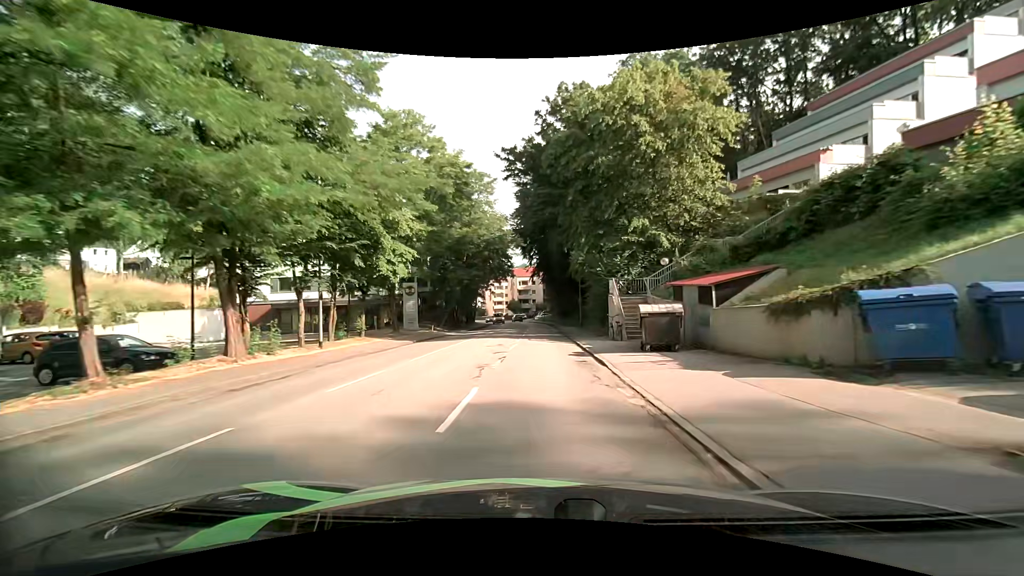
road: tertiary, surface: asphalt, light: Day
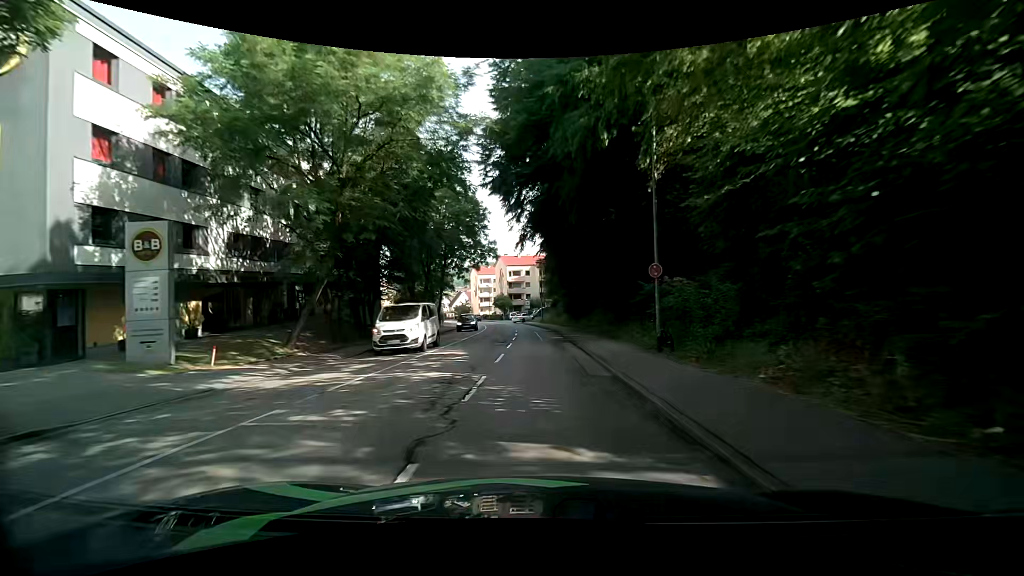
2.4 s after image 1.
(0.0, +29.8) m; 0°
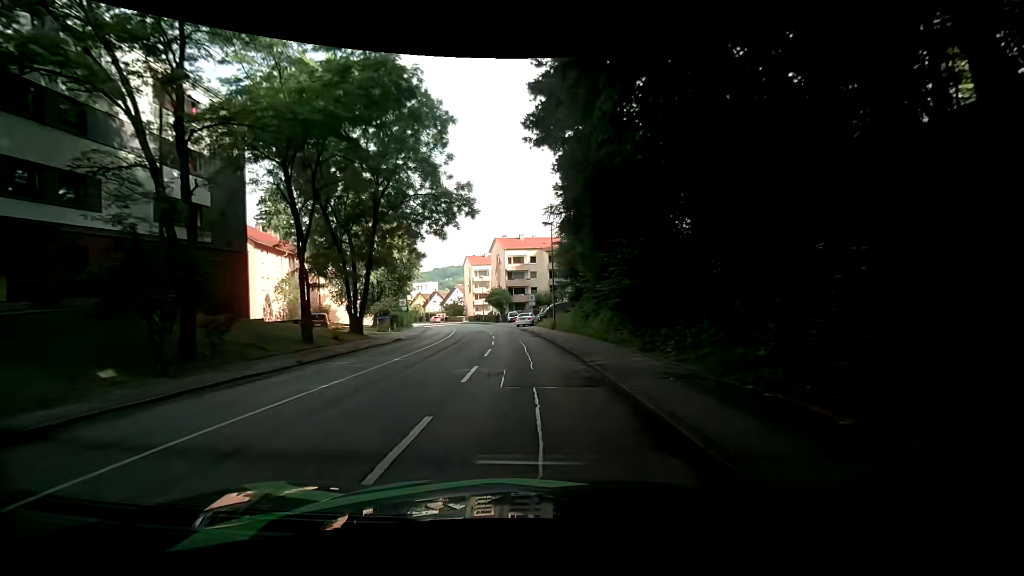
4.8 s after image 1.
(+0.1, +28.4) m; -1°
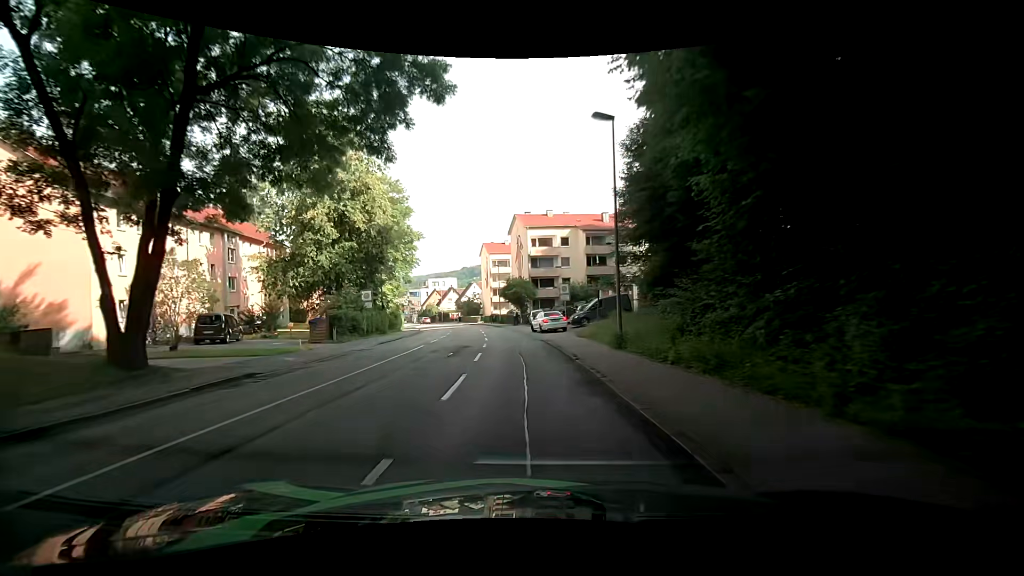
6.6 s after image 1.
(-0.3, +20.5) m; -3°
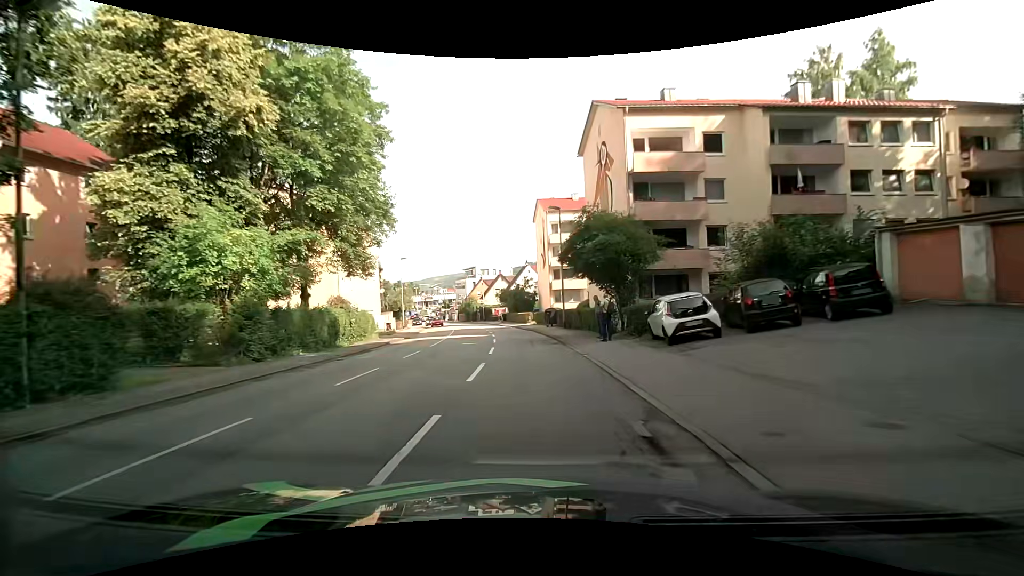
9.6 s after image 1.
(-2.3, +35.4) m; -8°
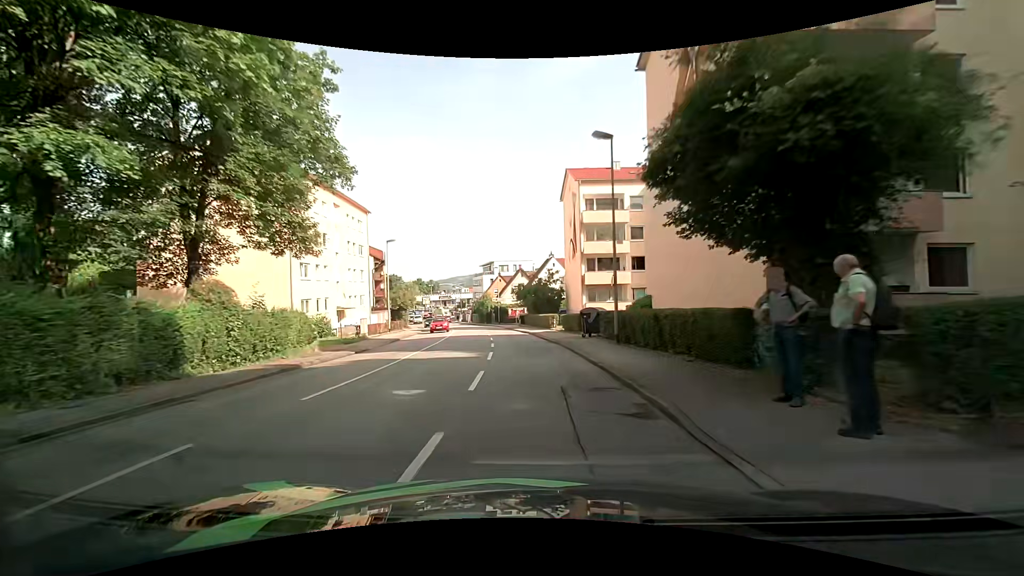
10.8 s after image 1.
(-0.3, +13.7) m; -2°
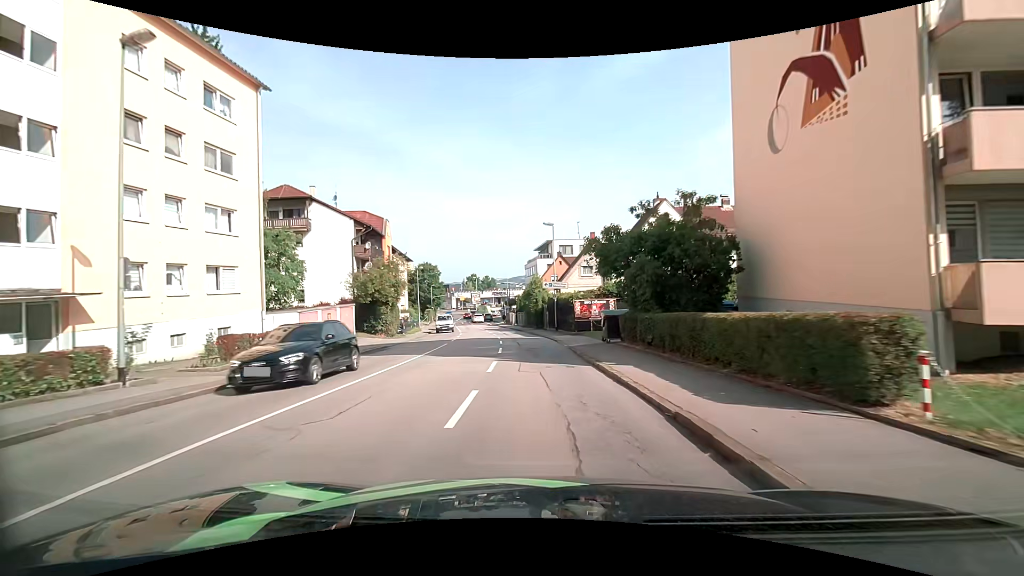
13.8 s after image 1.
(-2.5, +33.2) m; -8°
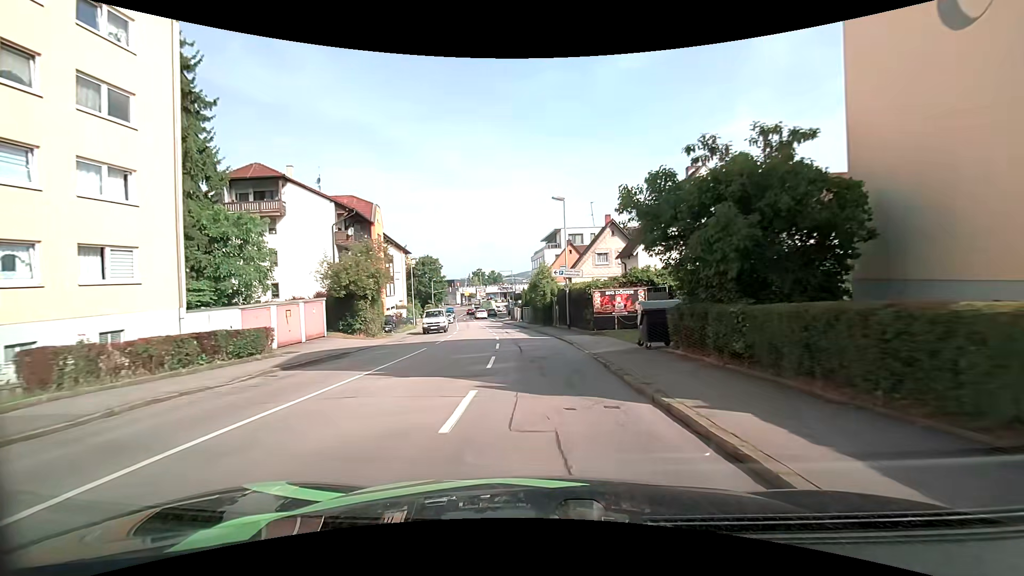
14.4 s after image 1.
(-0.1, +6.5) m; -1°
(0, +10) (0, +20) (-1, +30) (-3, +40) (-4, +50) (-6, +60) (-7, +70) (-7, +80) (-8, +89) (-9, +99) m
